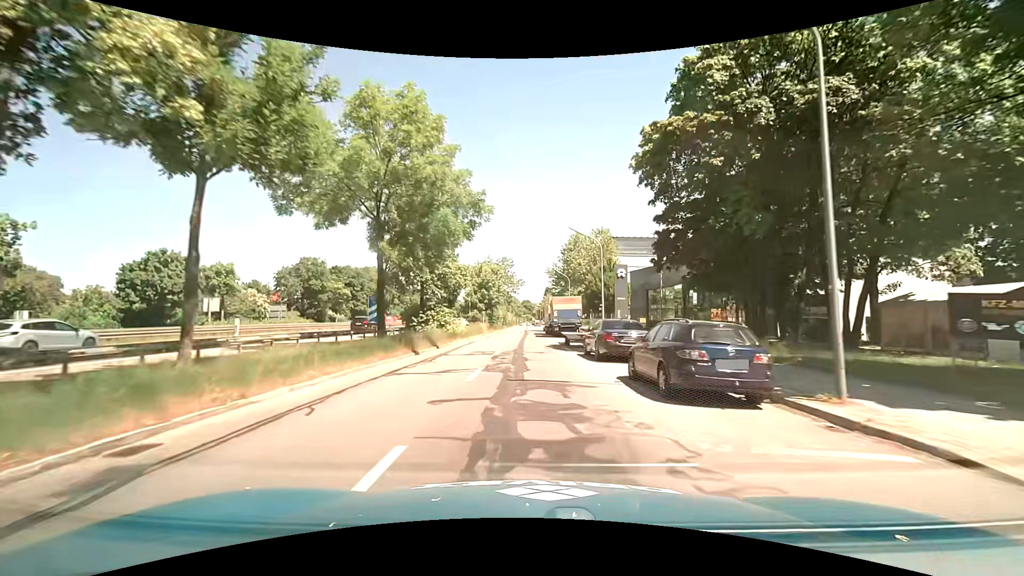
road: tertiary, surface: asphalt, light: Day
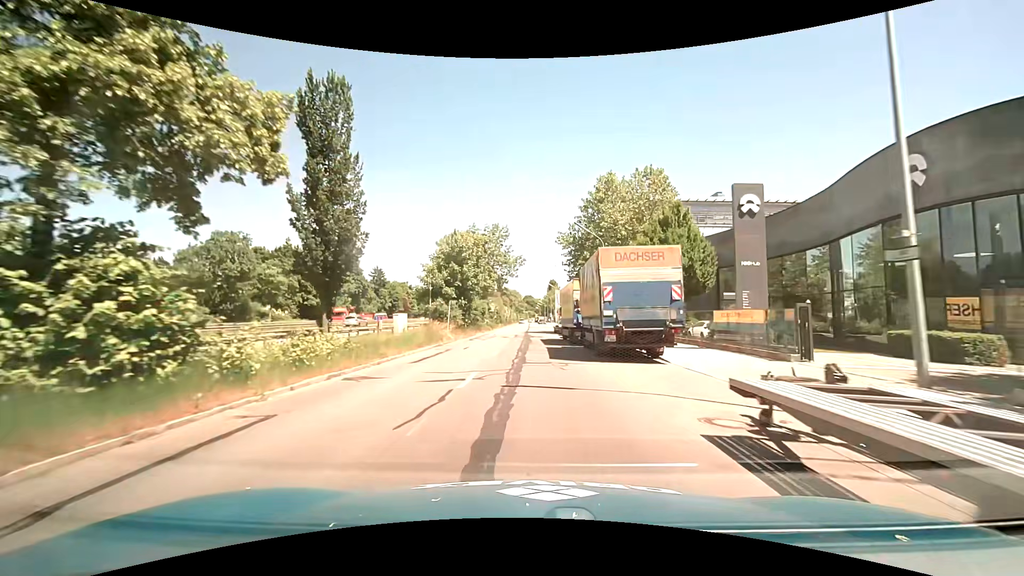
(0.0, +28.7) m; 0°
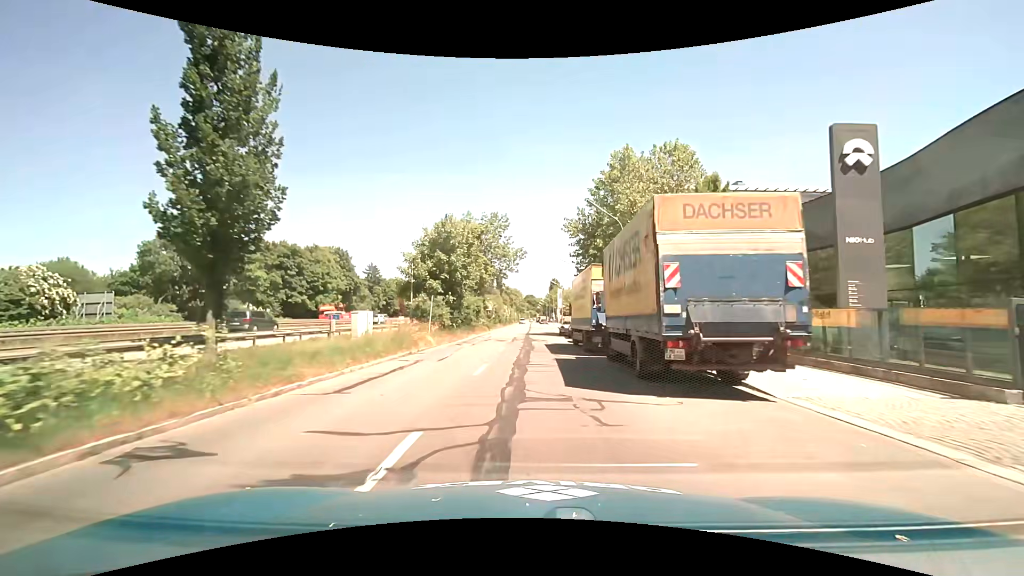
(0.0, +6.8) m; -1°
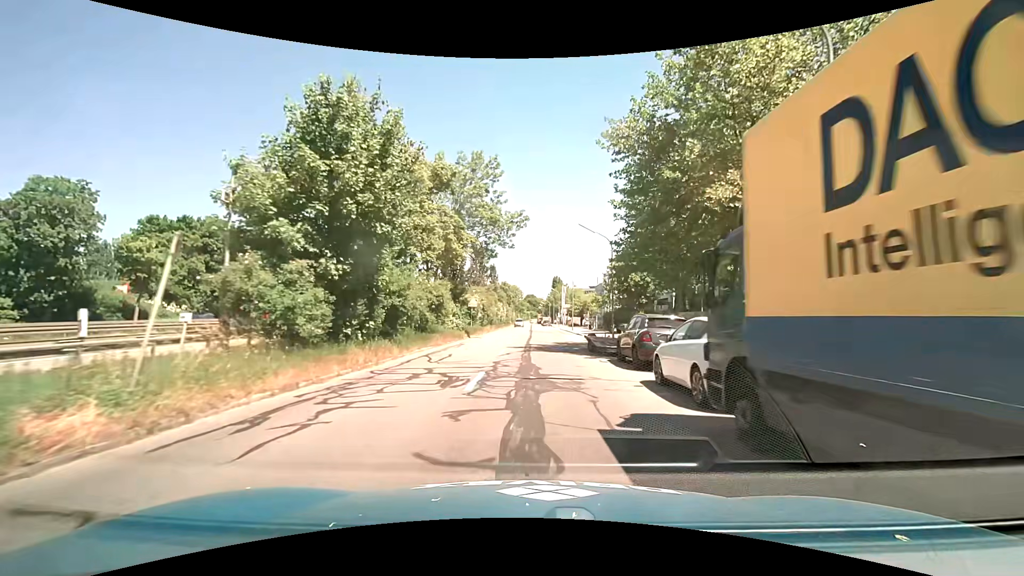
(+0.2, +20.7) m; 0°
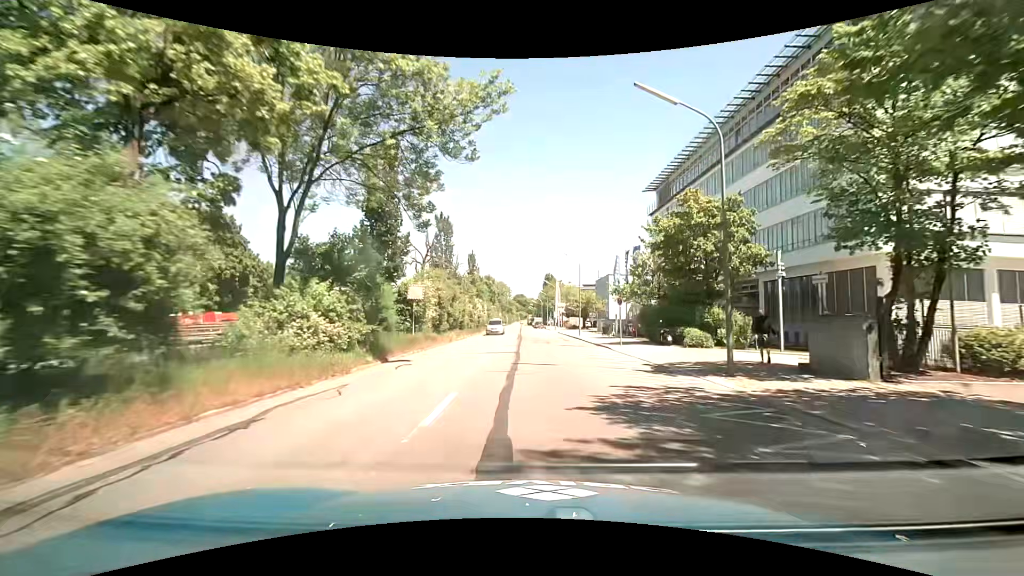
(+0.3, +21.2) m; +3°
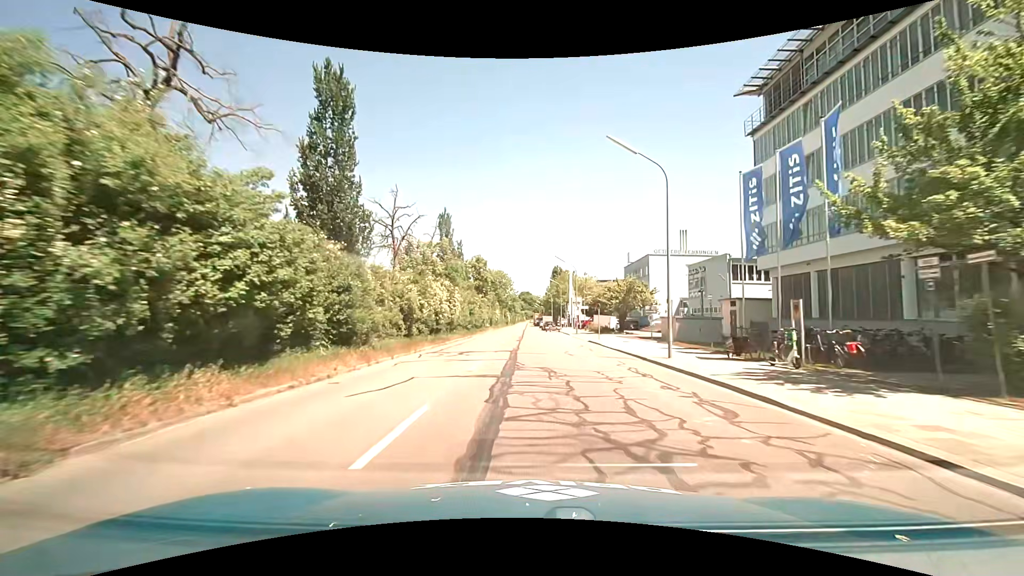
(-0.6, +29.2) m; -2°
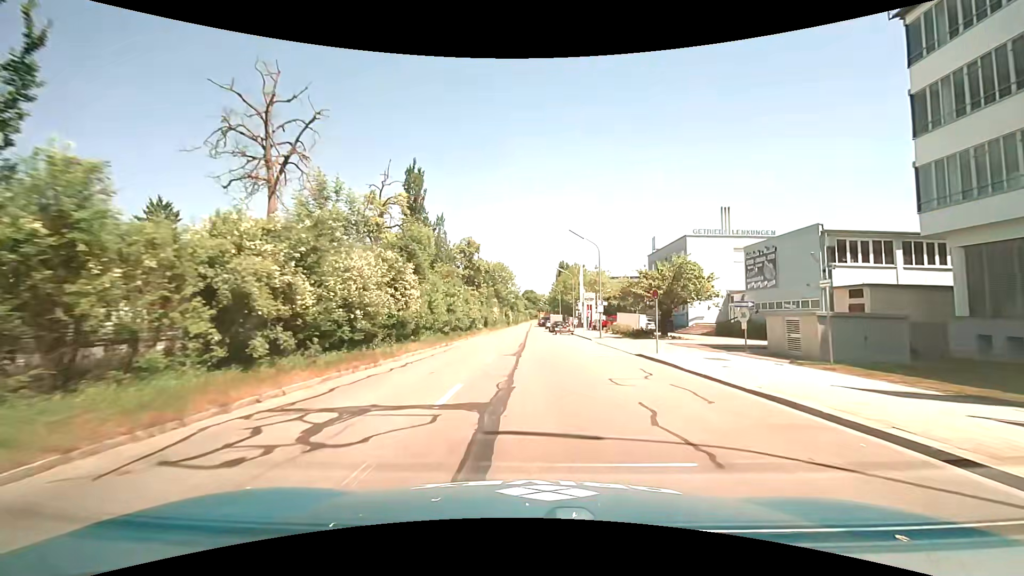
(+0.1, +15.0) m; 0°
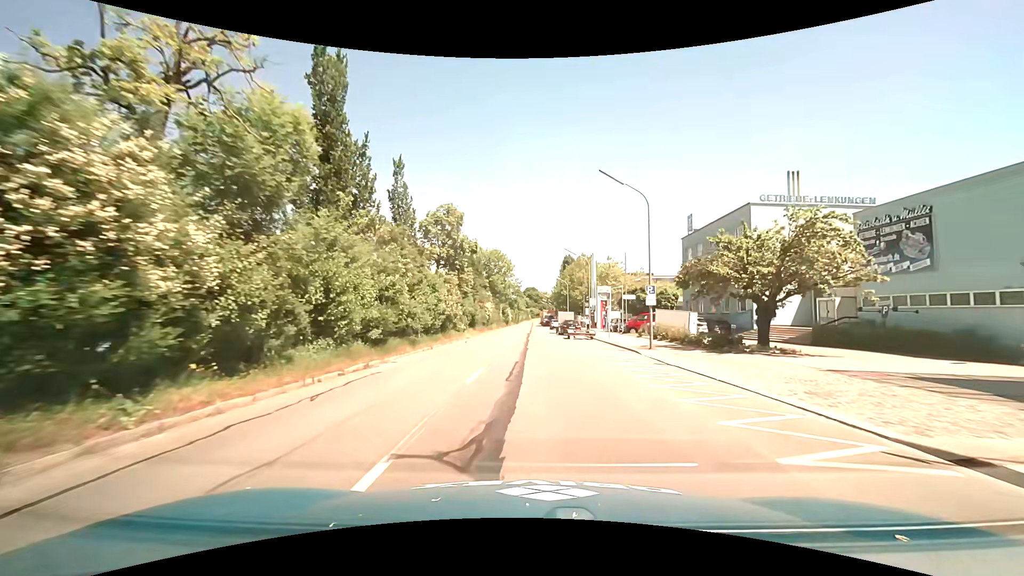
(0.0, +15.3) m; +1°
(0, +10) (0, +20) (0, +30) (0, +40) (0, +50) (0, +60) (0, +70) (0, +80) (0, +90) (0, +100) m
